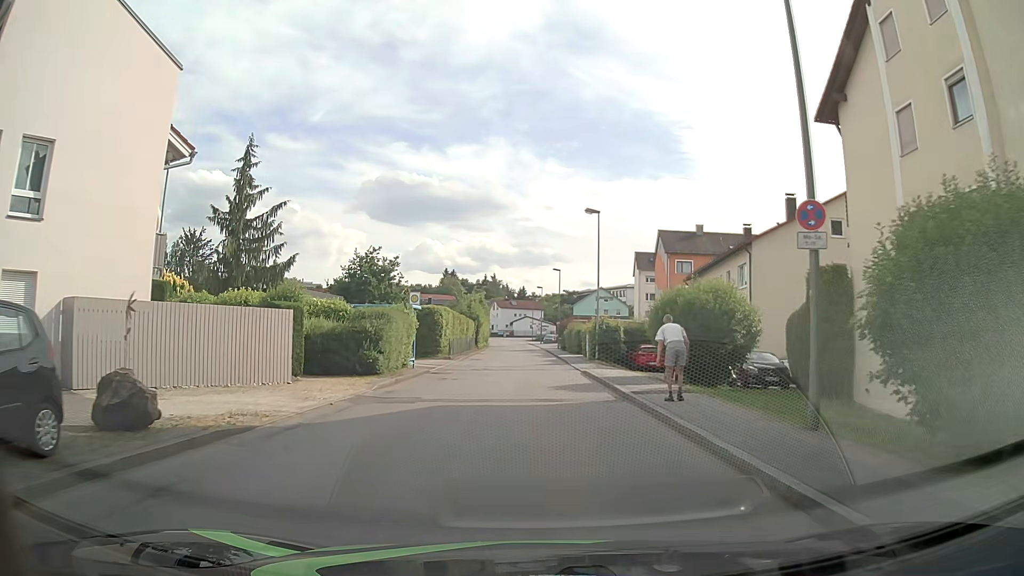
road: unclassified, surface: asphalt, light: Day
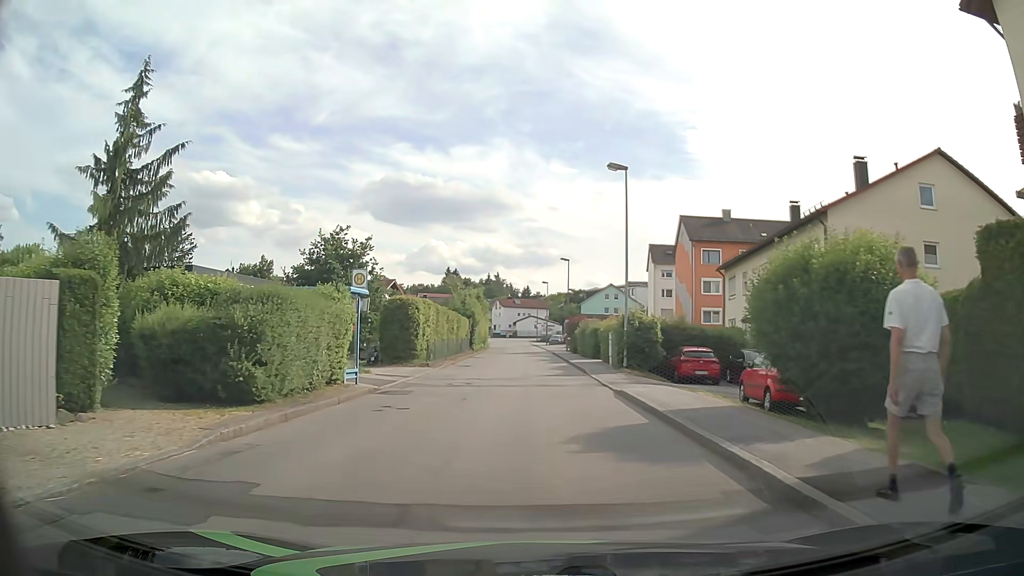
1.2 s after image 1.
(0.0, +9.6) m; 0°
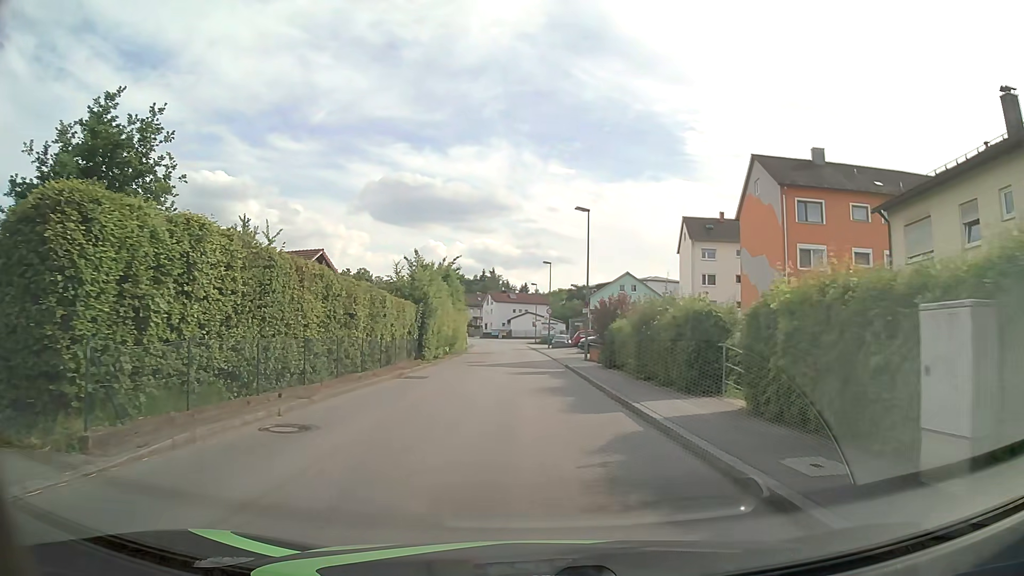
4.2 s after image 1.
(-0.1, +23.9) m; 0°
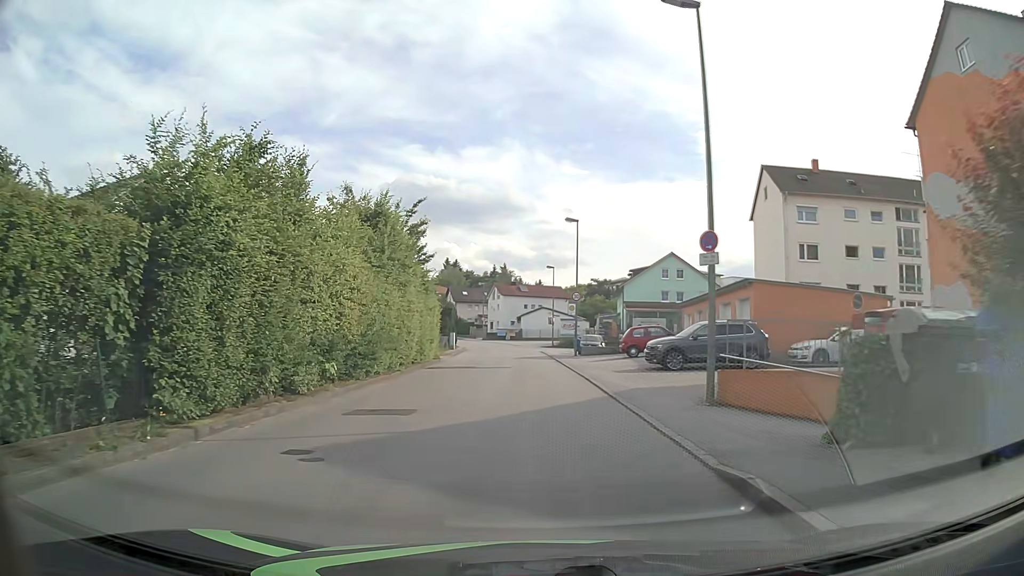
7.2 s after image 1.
(-0.1, +23.9) m; -1°
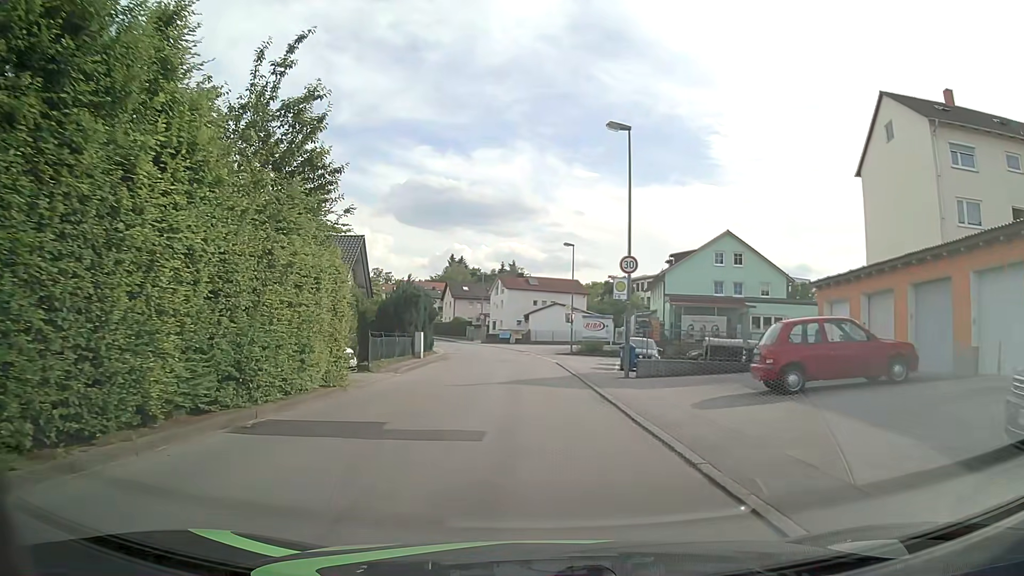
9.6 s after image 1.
(0.0, +19.1) m; -1°
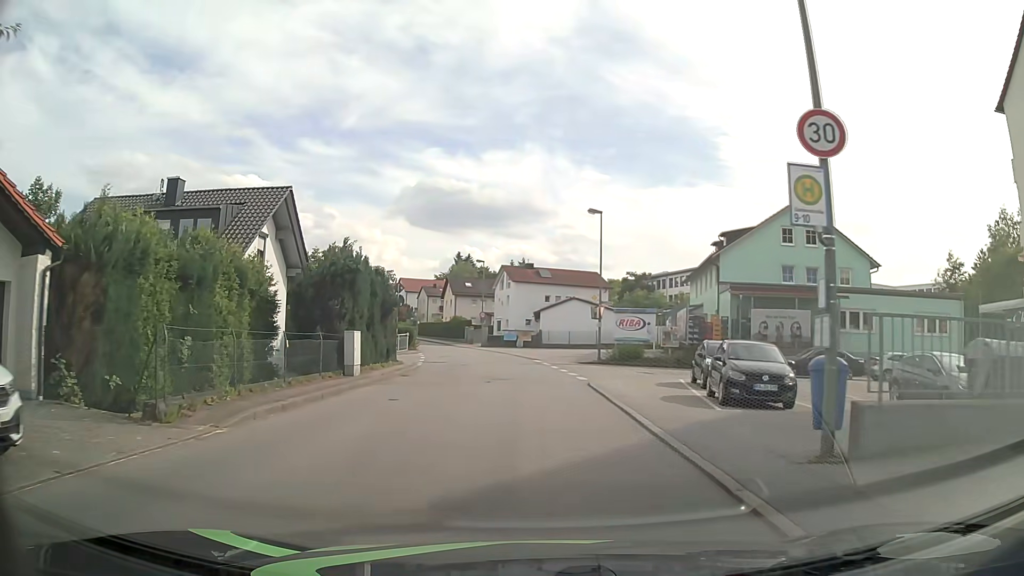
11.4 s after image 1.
(0.0, +14.3) m; -1°
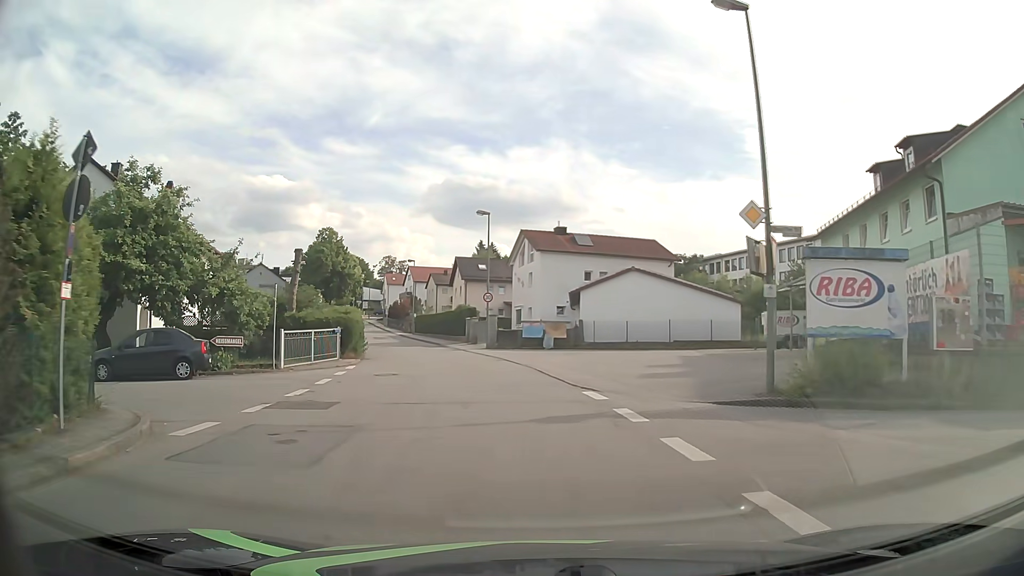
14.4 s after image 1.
(-0.3, +23.9) m; -3°
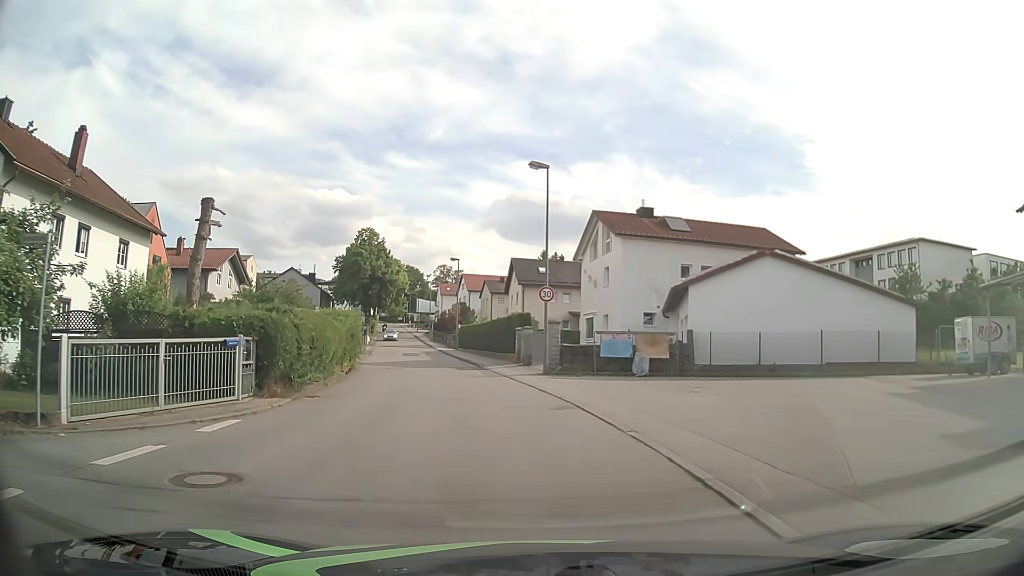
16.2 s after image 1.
(-0.6, +14.3) m; -6°
(0, +10) (-1, +20) (-3, +30) (-5, +40) (-7, +49) (-9, +59) (-11, +69) (-13, +79) (-15, +88) (-18, +98) m
